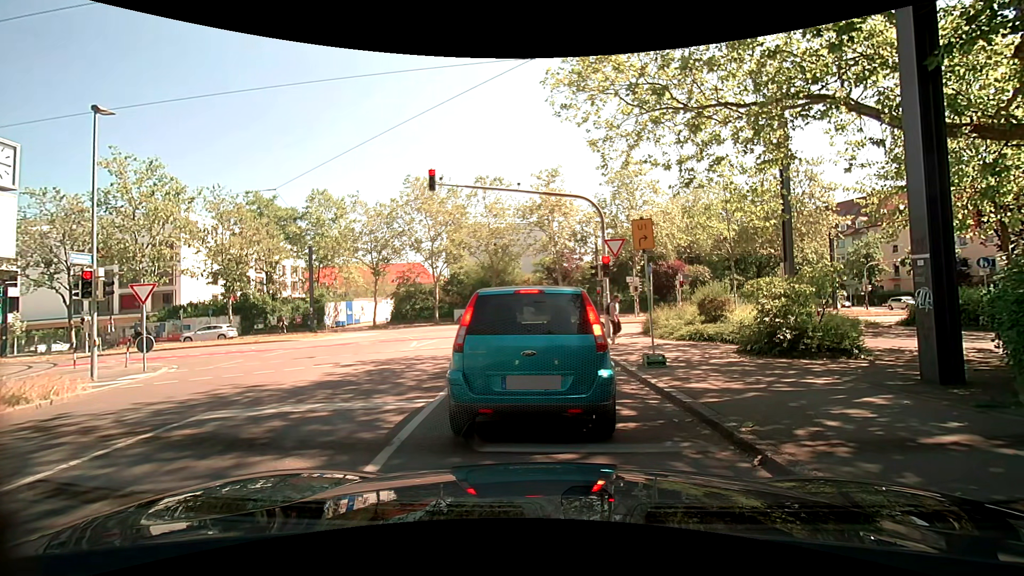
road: tertiary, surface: asphalt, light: Day
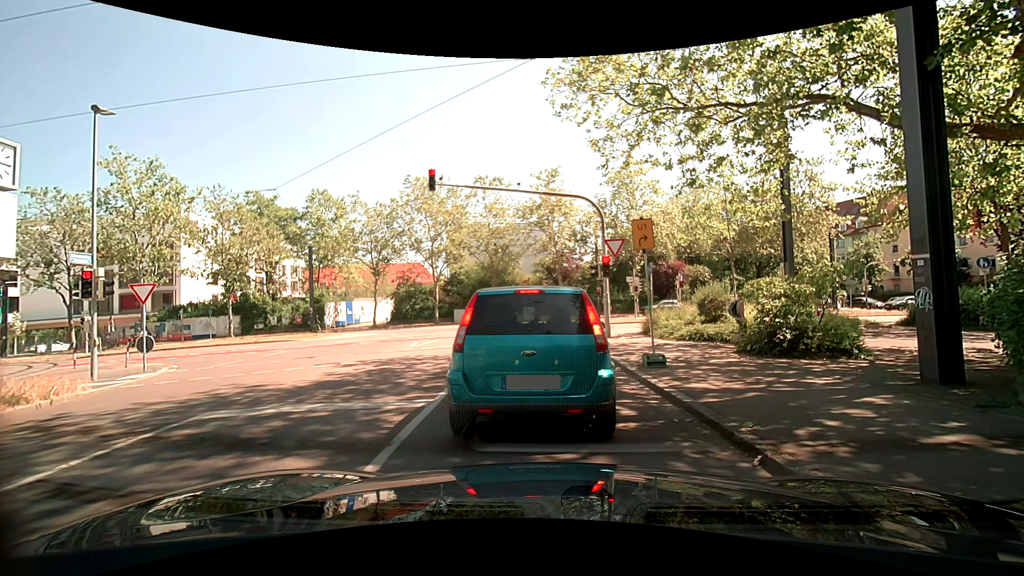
(0.0, 0.0) m; 0°
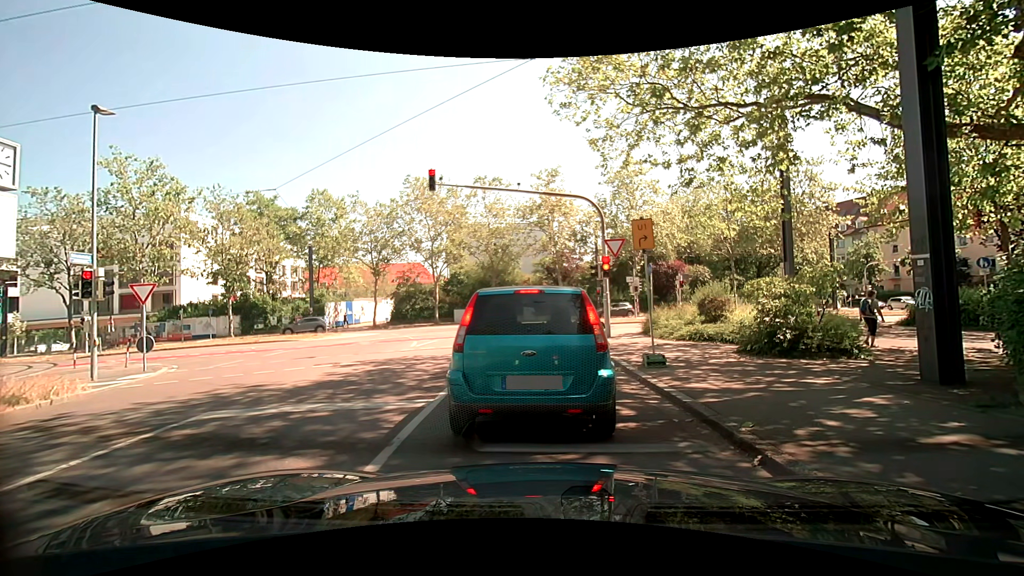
(0.0, 0.0) m; 0°
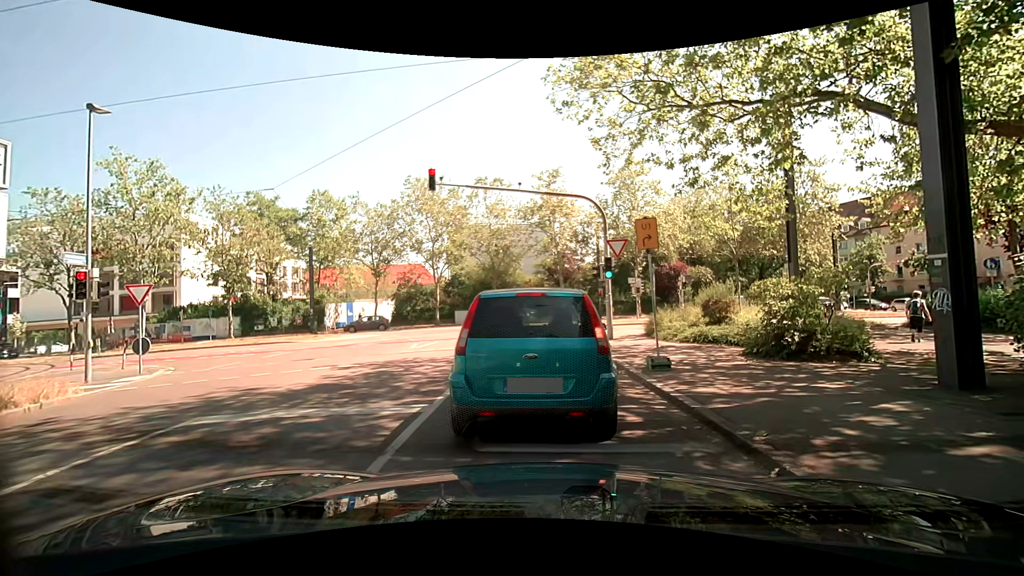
(0.0, +0.2) m; 0°
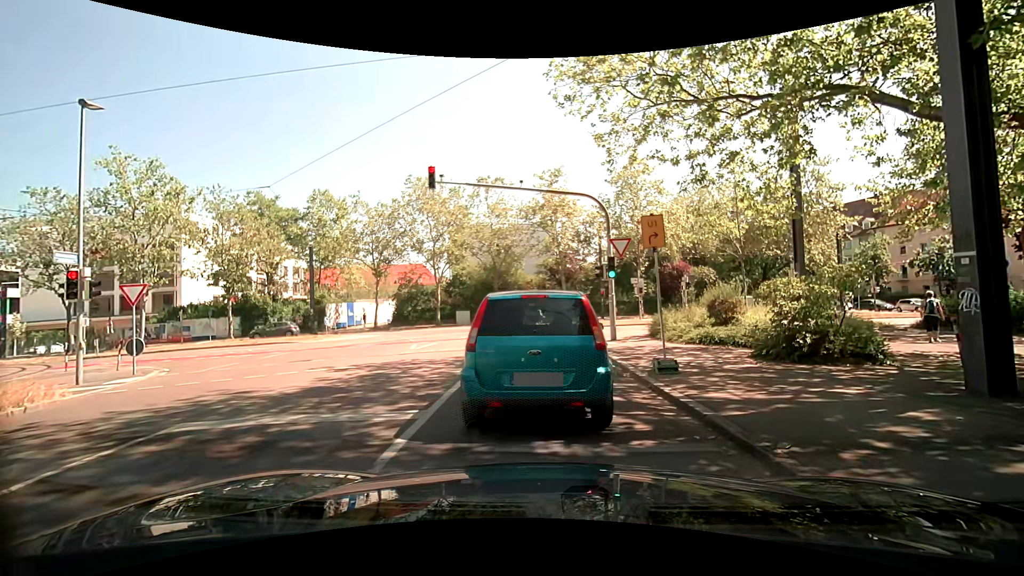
(0.0, +0.4) m; 0°
